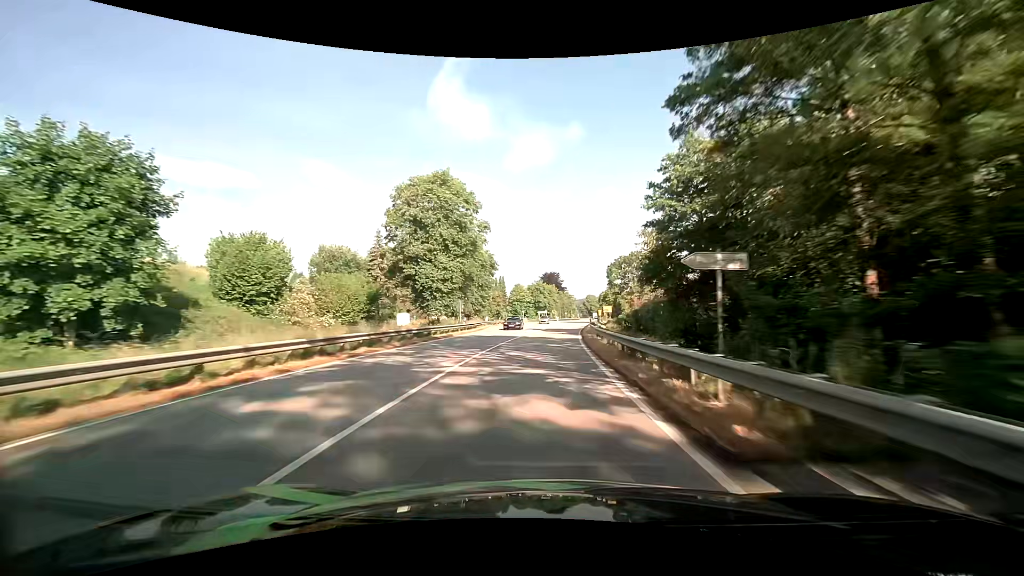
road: primary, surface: asphalt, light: Day
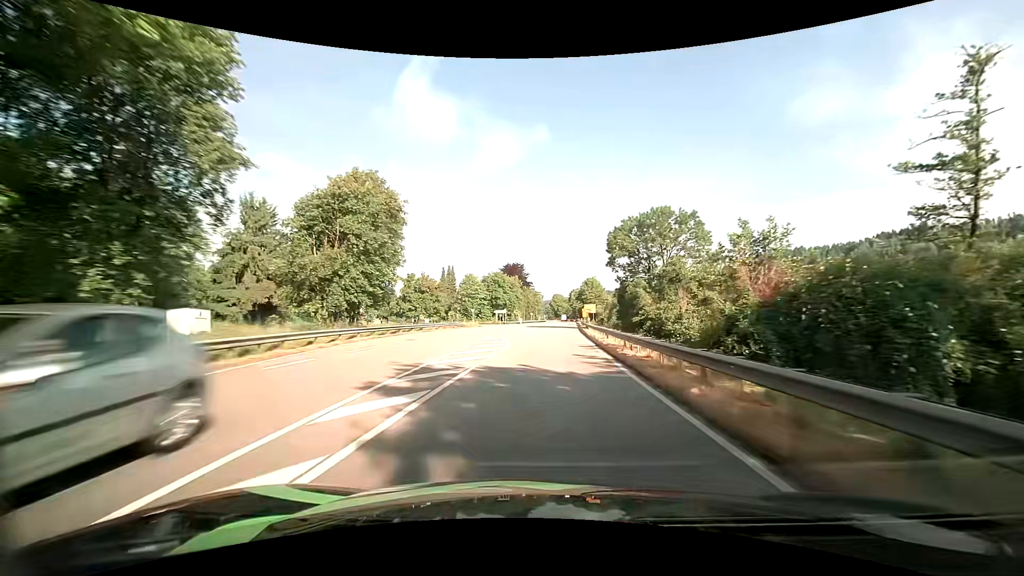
(+1.4, +41.7) m; +4°
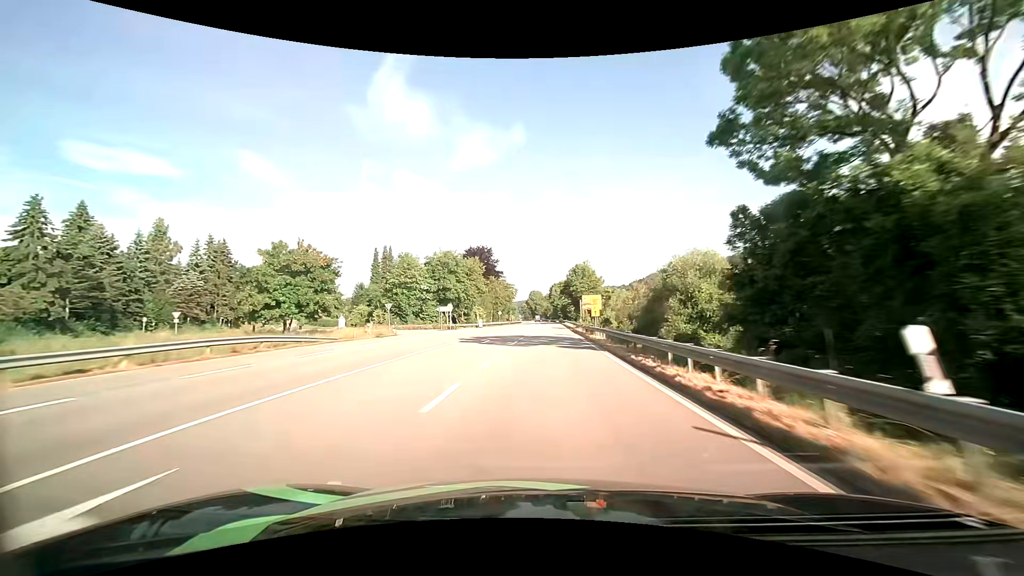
(+1.1, +42.6) m; +3°
(0, +10) (0, +20) (0, +30) (+1, +40) (+1, +50) (+1, +60) (+1, +70) (+2, +80) (+2, +90) (+2, +100) m
